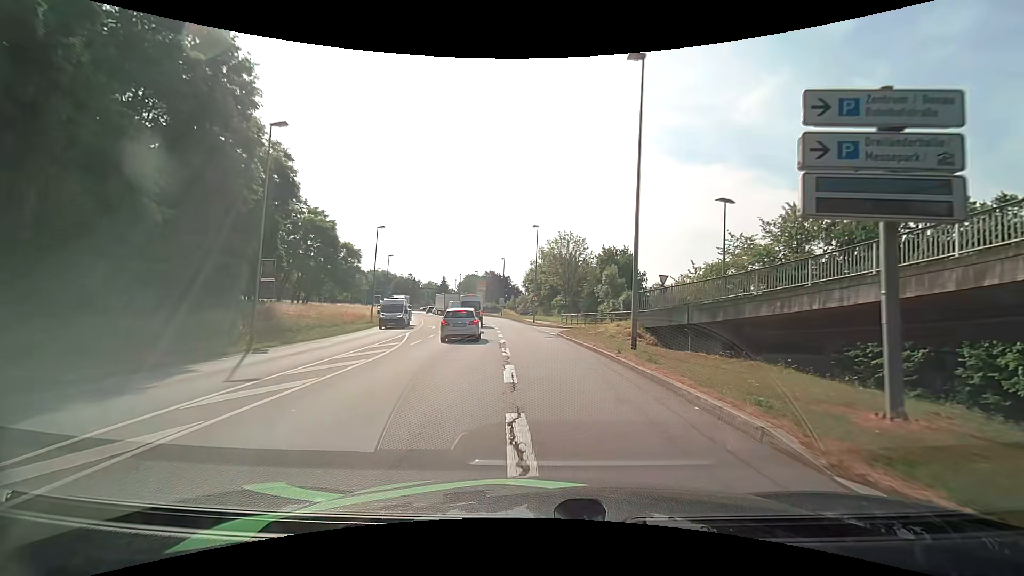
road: primary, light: Day
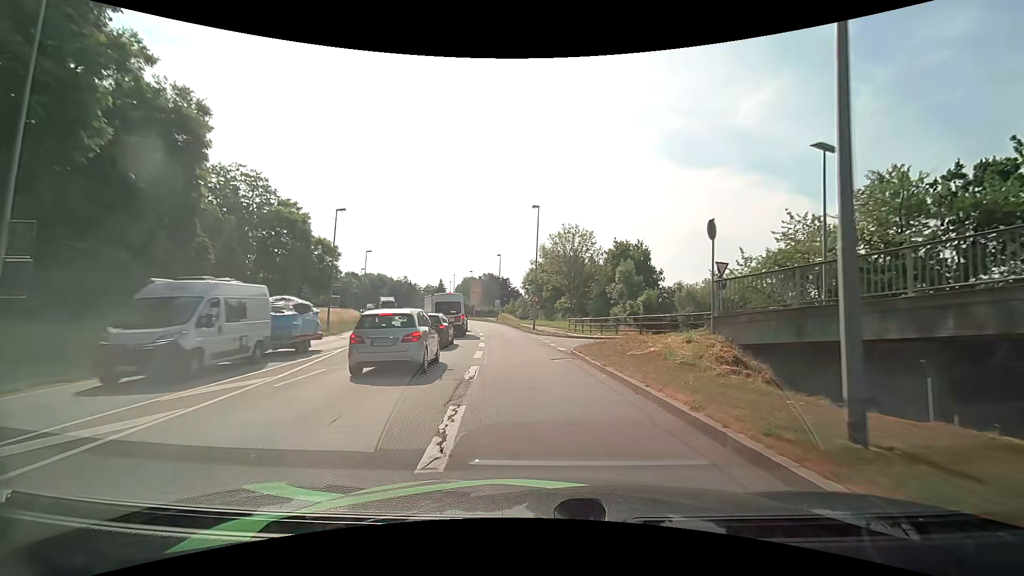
(0.0, +11.1) m; 0°
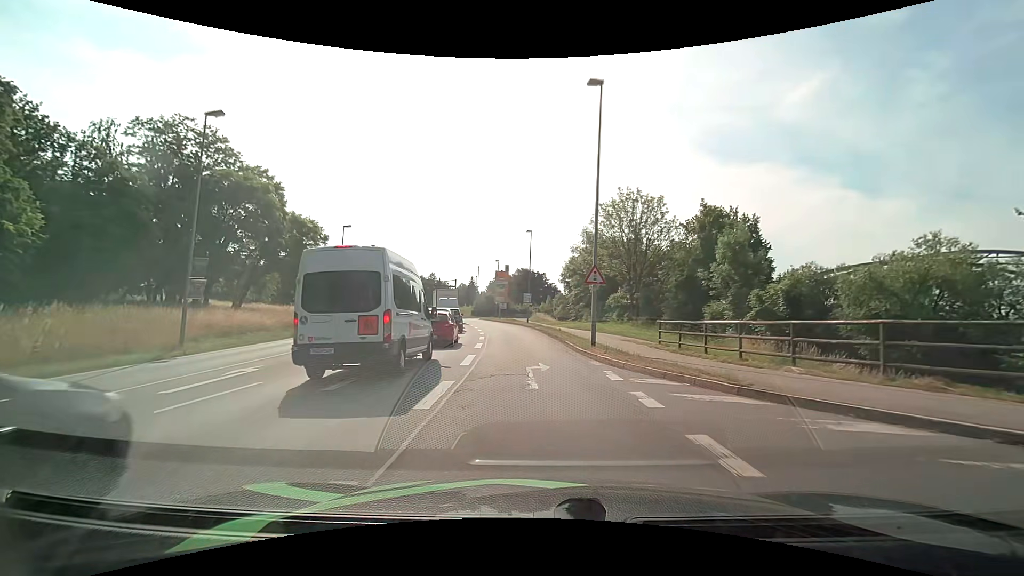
(-0.7, +21.3) m; -4°
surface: asphalt
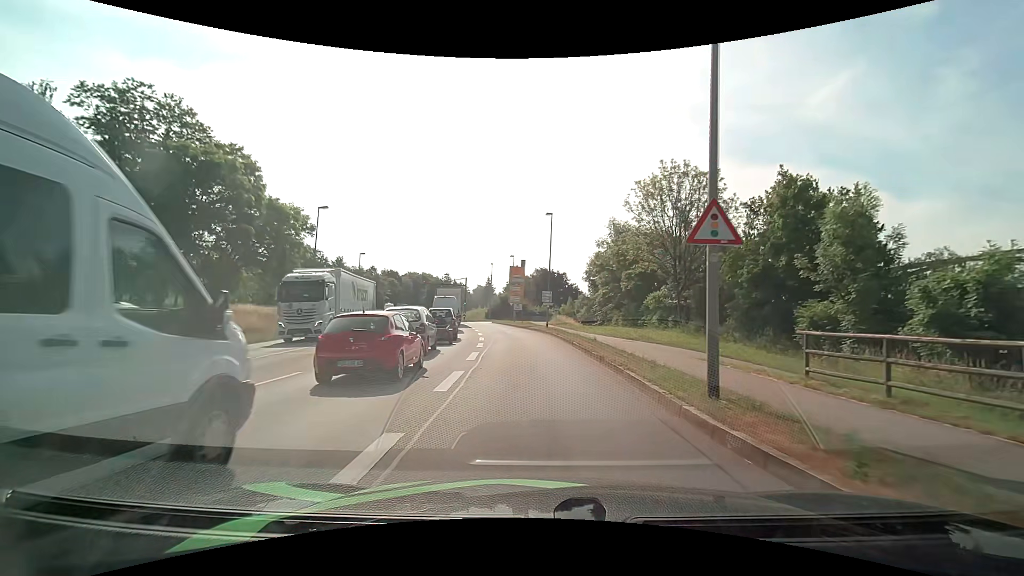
(-0.2, +10.5) m; -2°
(0, +10) (-1, +20) (-2, +30) (-3, +40) (-4, +50) (-6, +60) (-8, +69) (-8, +79) (-5, +89) (+2, +96) m
